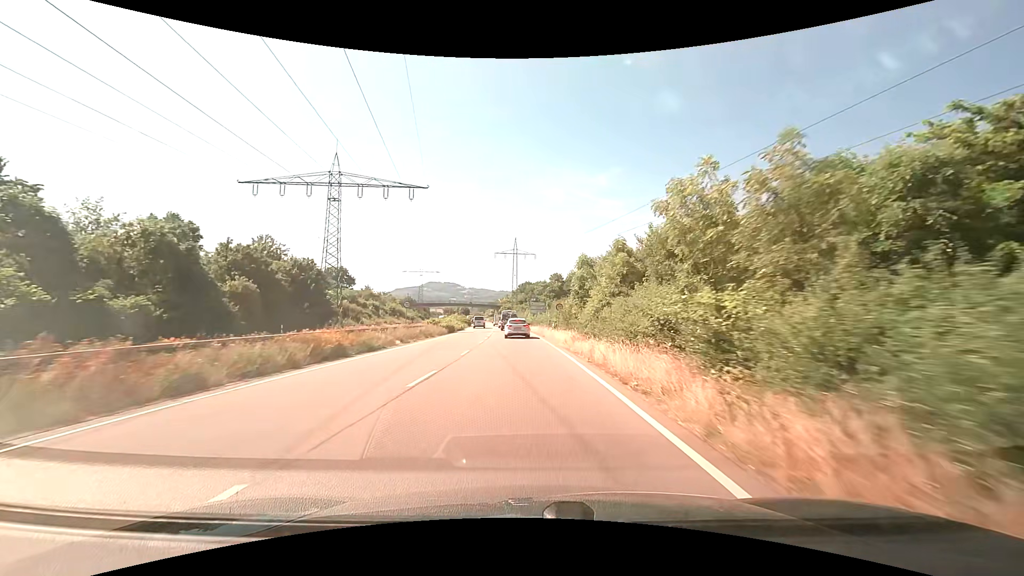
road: trunk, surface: asphalt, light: Day
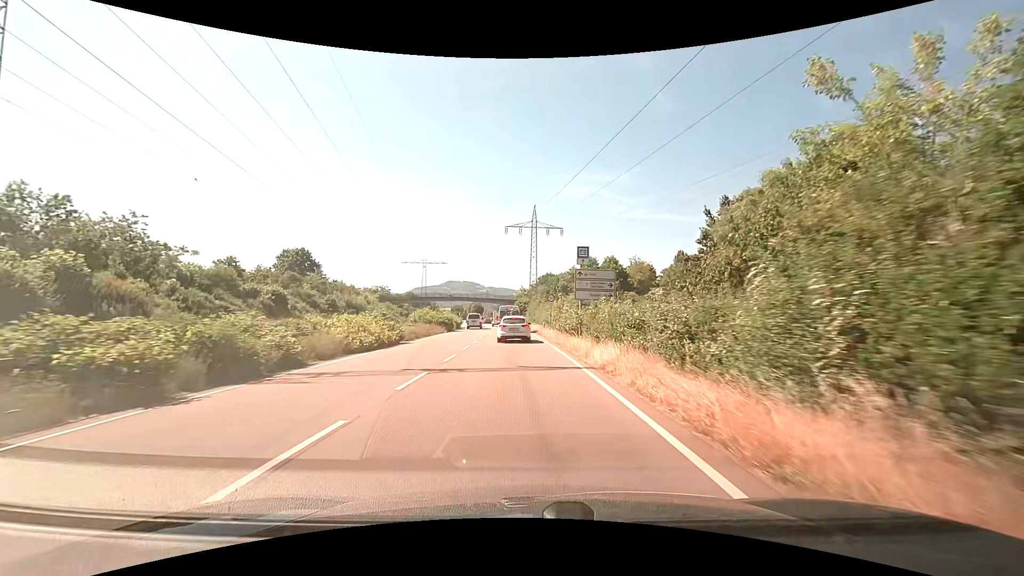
(-0.9, +44.0) m; -2°
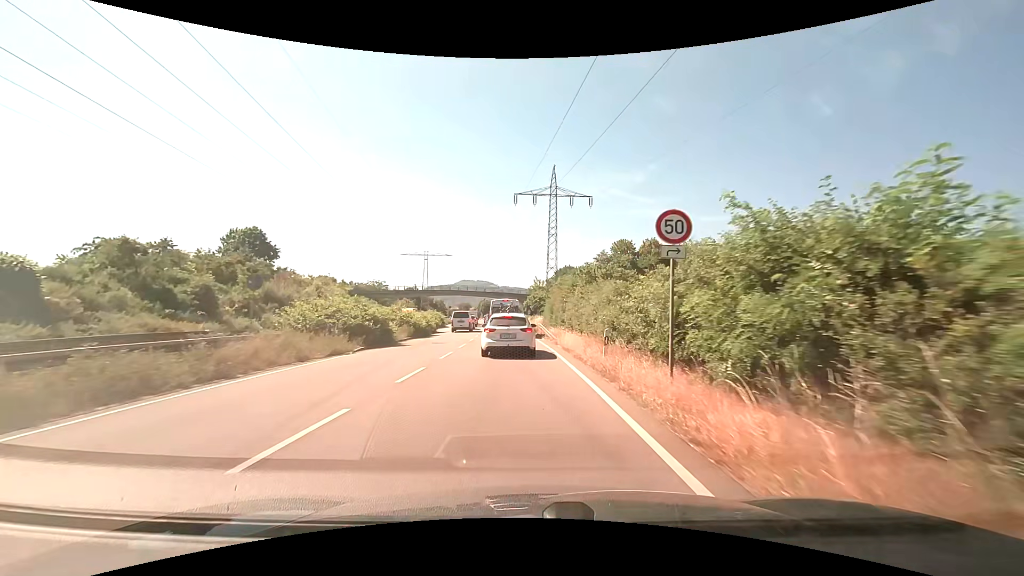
(-0.5, +28.9) m; -2°
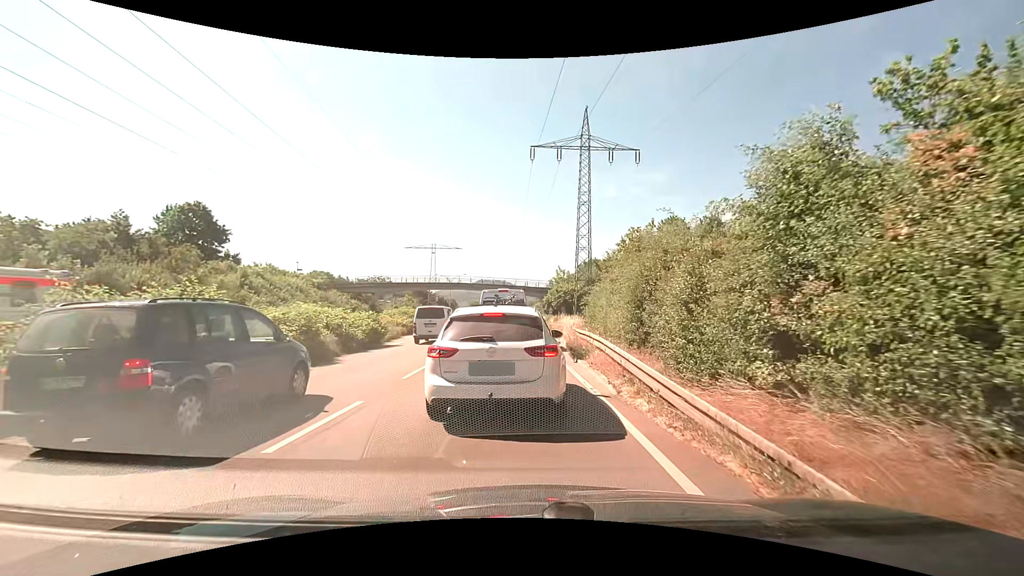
(-0.2, +22.8) m; -1°
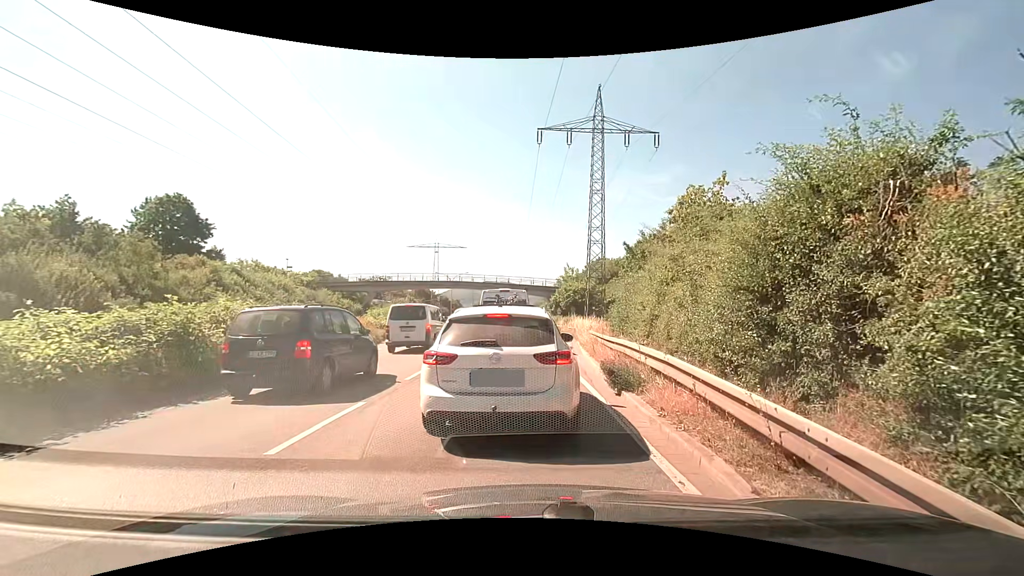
(-0.1, +5.7) m; -1°
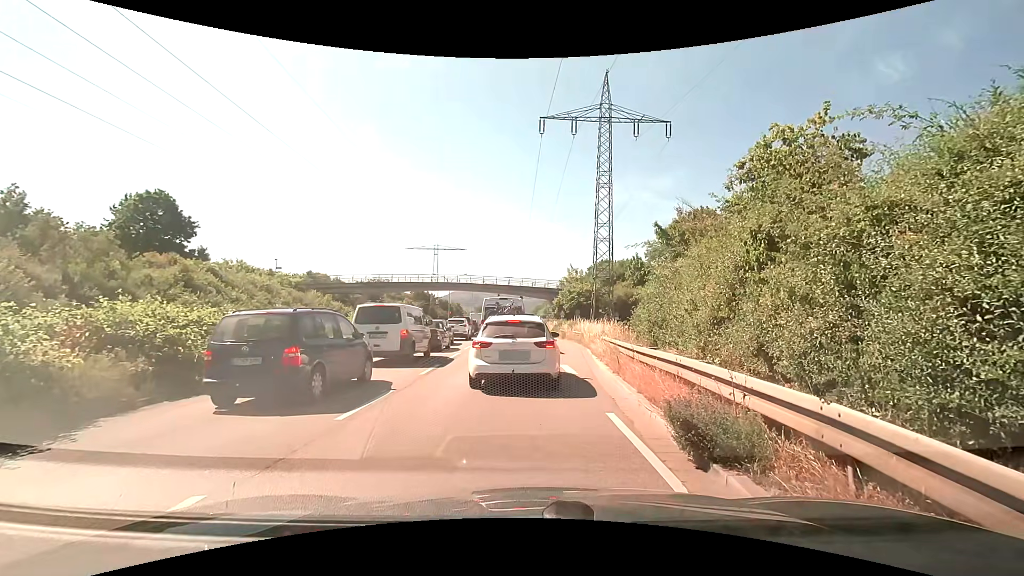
(0.0, +4.0) m; 0°
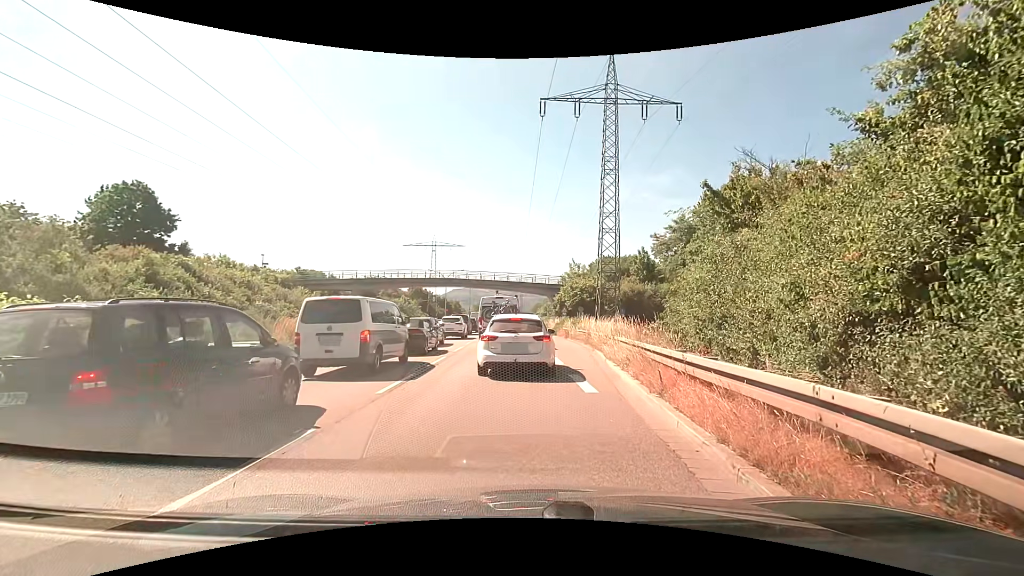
(+0.1, +3.8) m; +1°
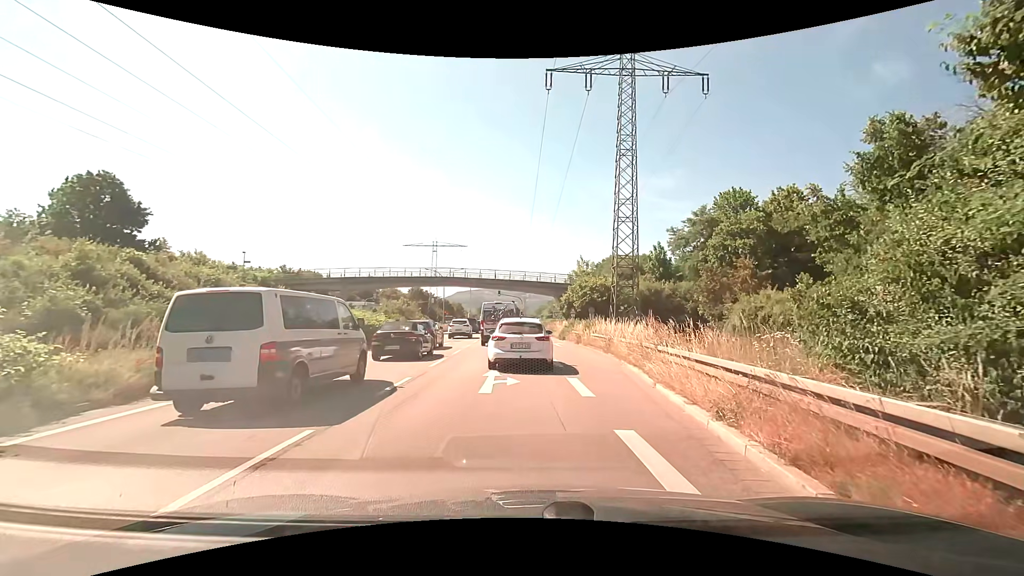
(-0.1, +6.1) m; -2°
(0, +10) (0, +20) (0, +30) (-1, +40) (-1, +50) (-2, +60) (-2, +70) (-3, +80) (-3, +90) (-4, +100) m
